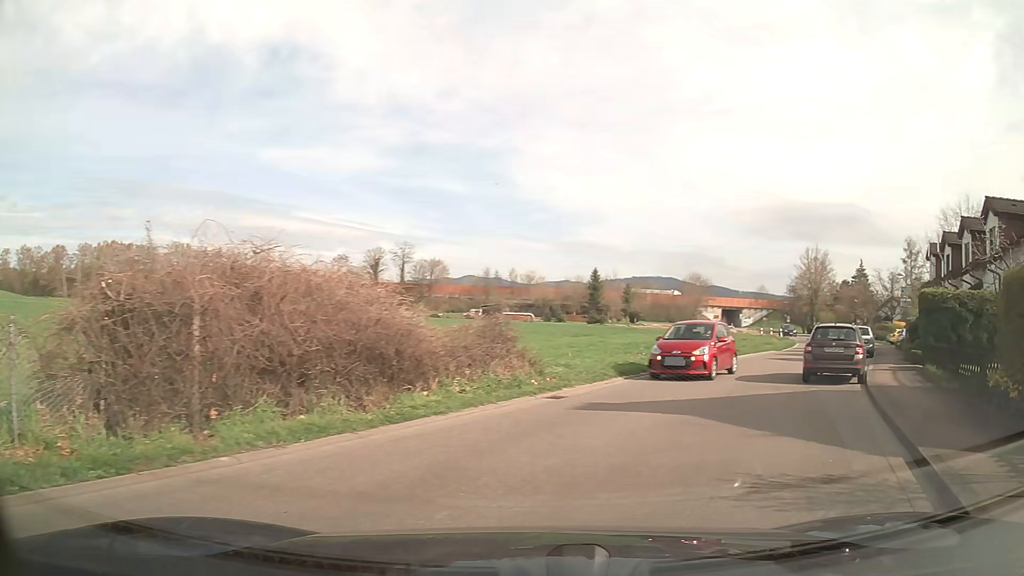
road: tertiary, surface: asphalt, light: Day
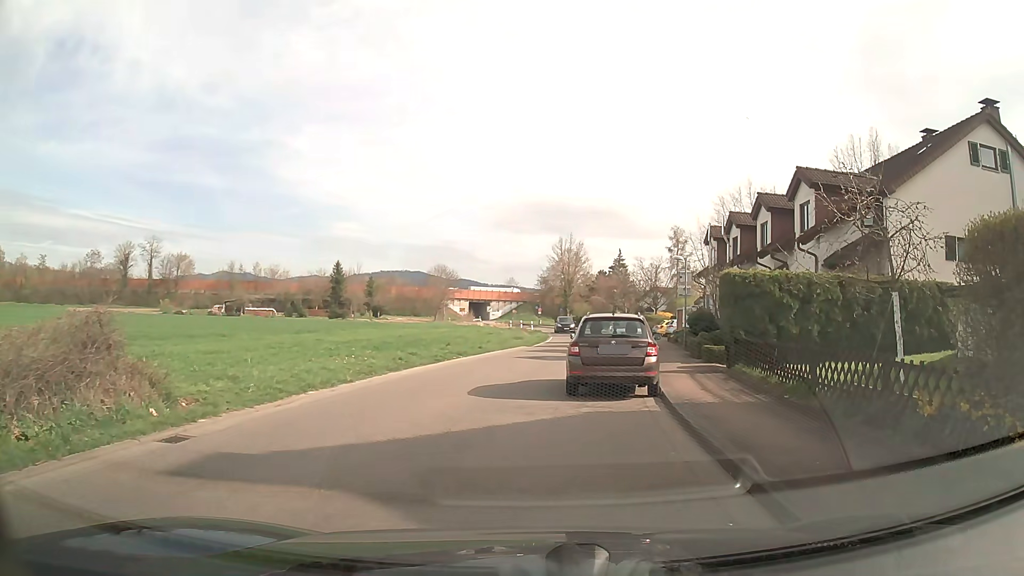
(+1.2, +4.8) m; +20°
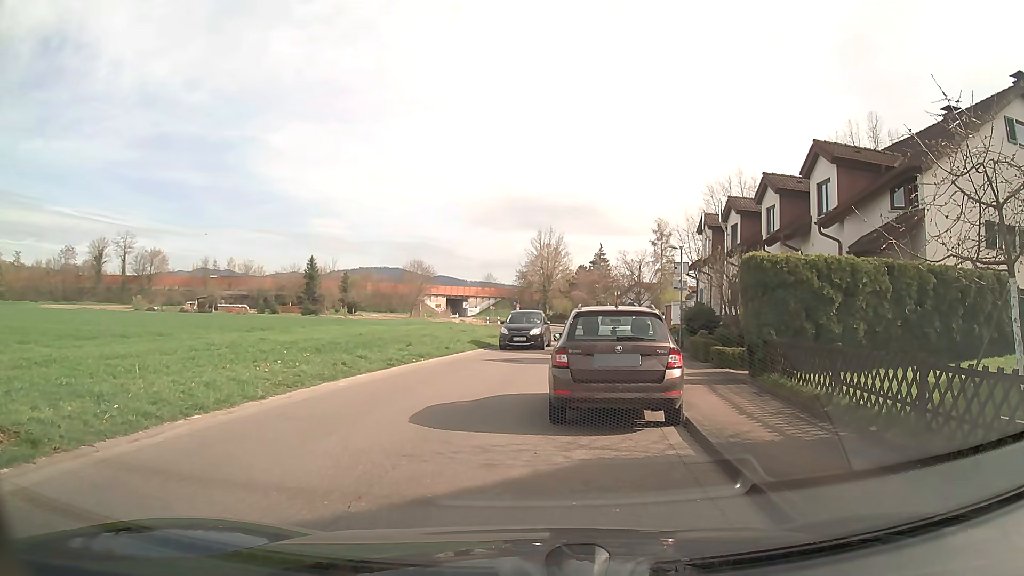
(+0.2, +3.4) m; +4°
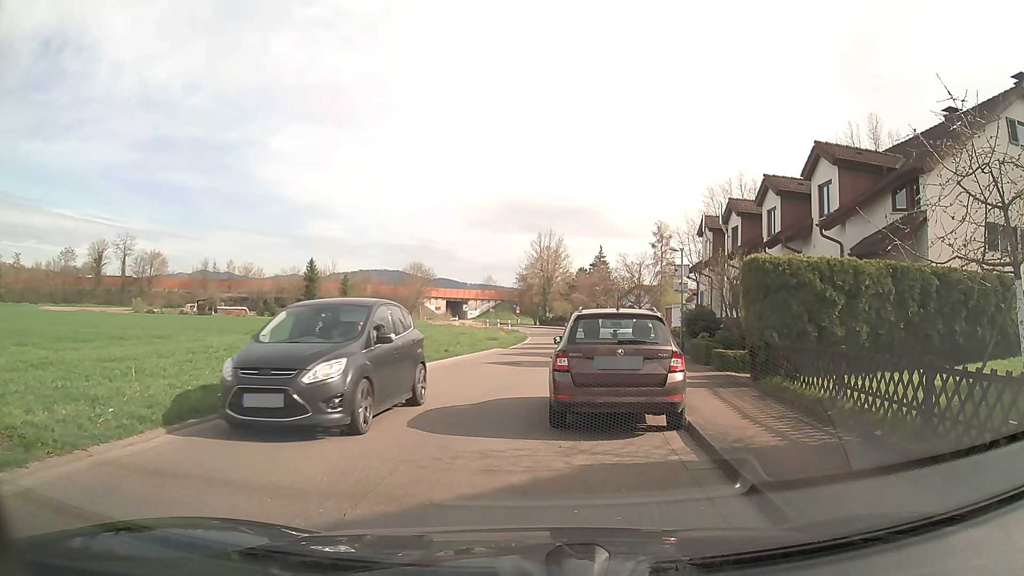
(0.0, +0.2) m; 0°
